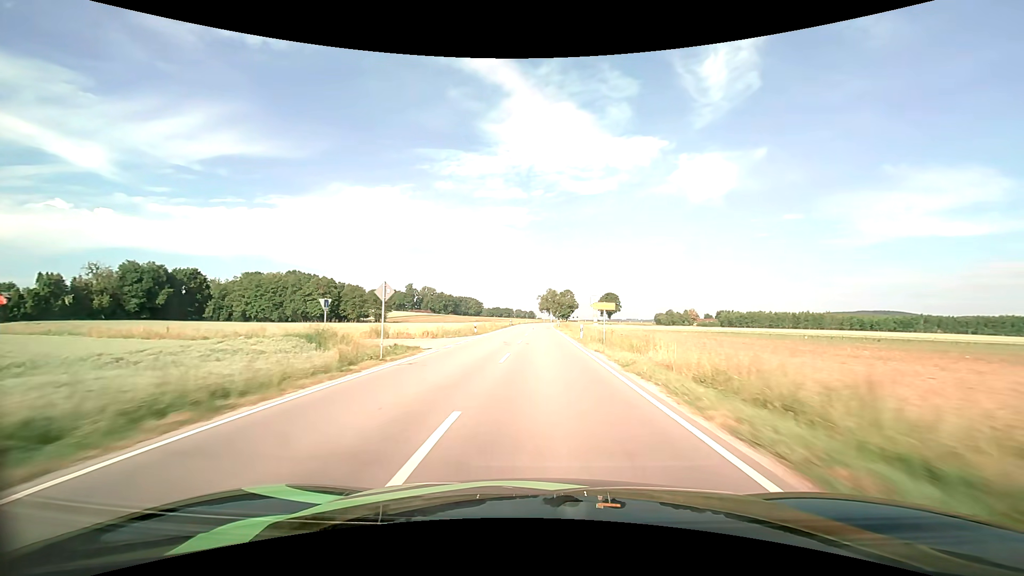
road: secondary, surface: asphalt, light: Day
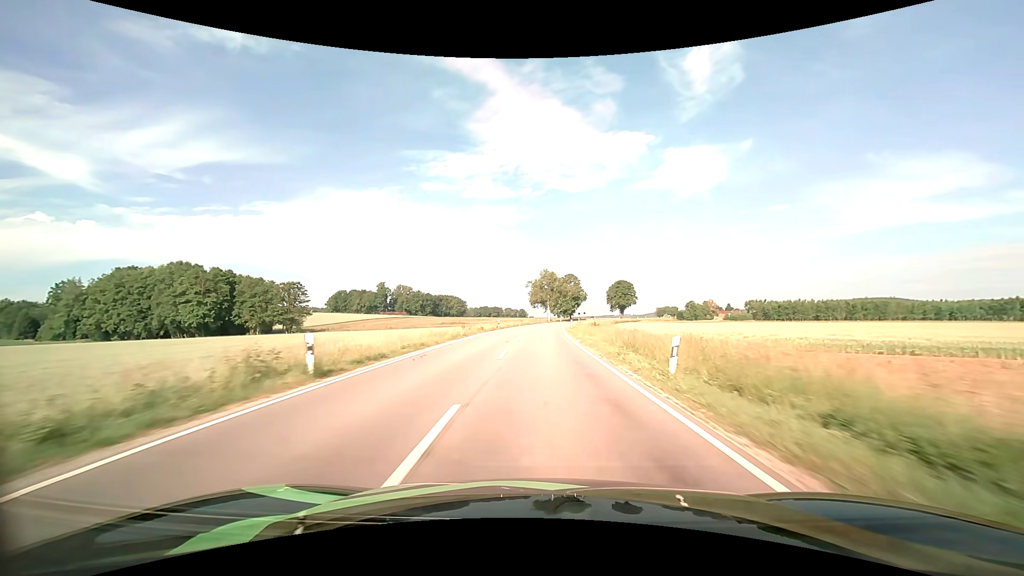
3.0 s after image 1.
(+0.3, +72.3) m; +1°
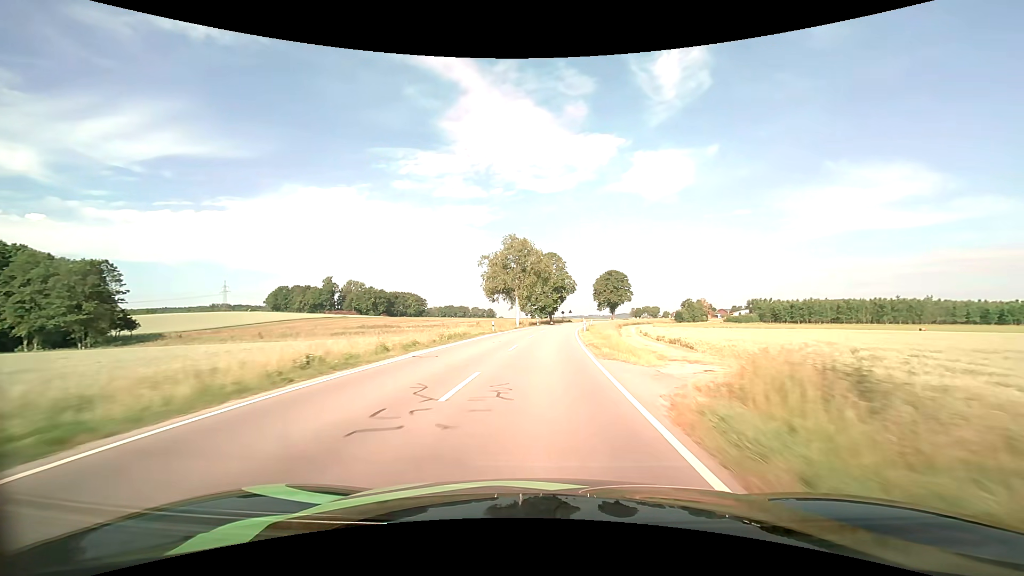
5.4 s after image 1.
(+1.2, +55.8) m; +3°
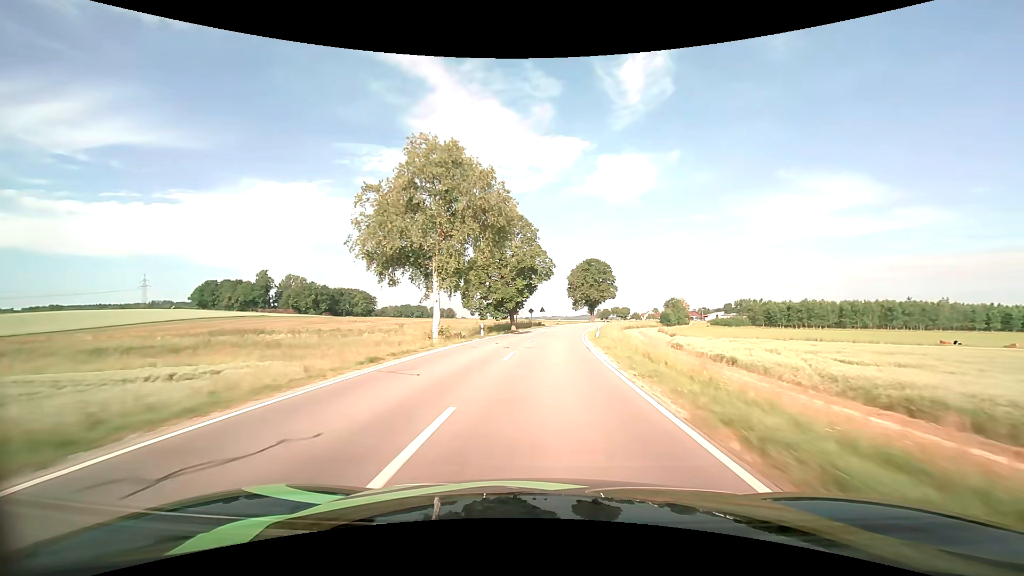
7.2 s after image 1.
(+1.2, +40.8) m; +4°
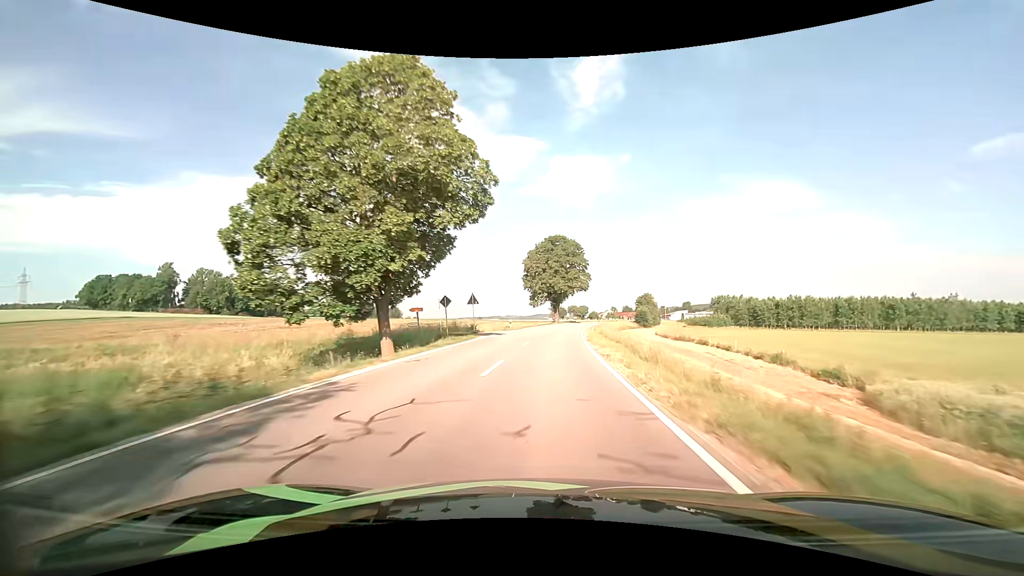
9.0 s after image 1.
(+2.0, +40.3) m; +5°
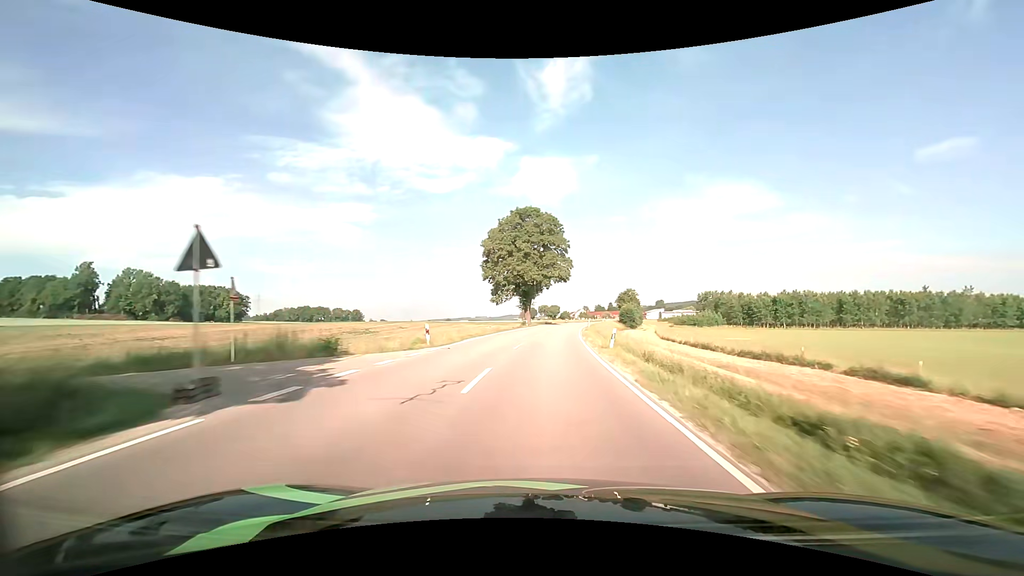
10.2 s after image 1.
(+0.8, +26.8) m; +3°
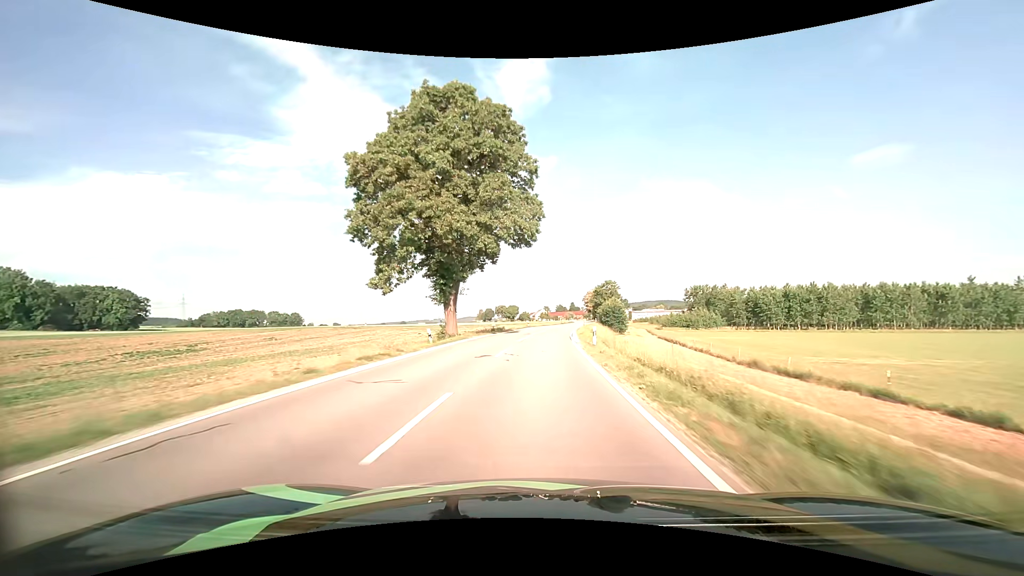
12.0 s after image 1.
(+1.8, +40.4) m; +5°
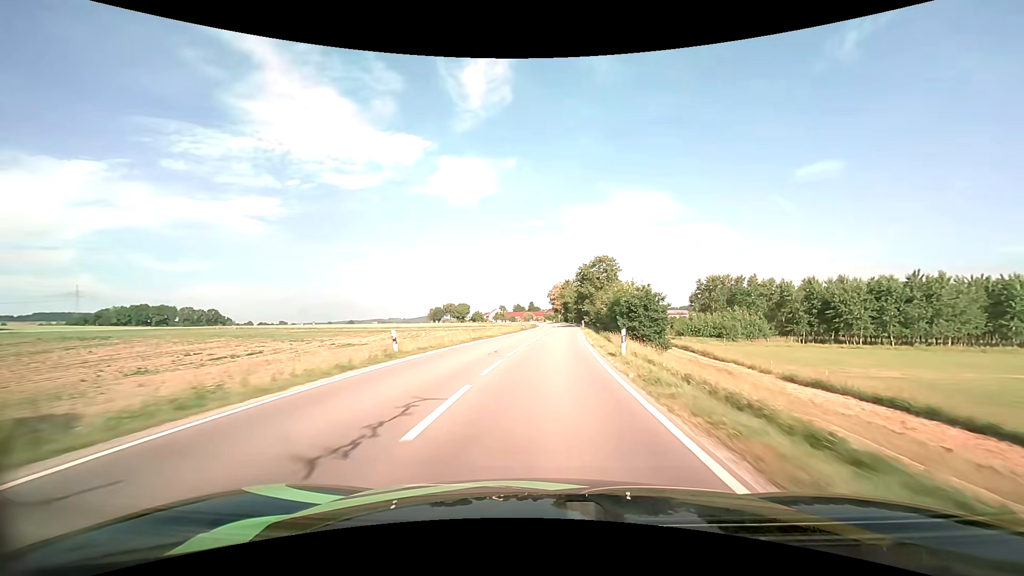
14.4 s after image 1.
(+2.0, +53.4) m; +5°
(0, +10) (0, +20) (+1, +30) (+2, +40) (+2, +50) (+3, +60) (+4, +70) (+4, +80) (+4, +90) (+5, +100) m
